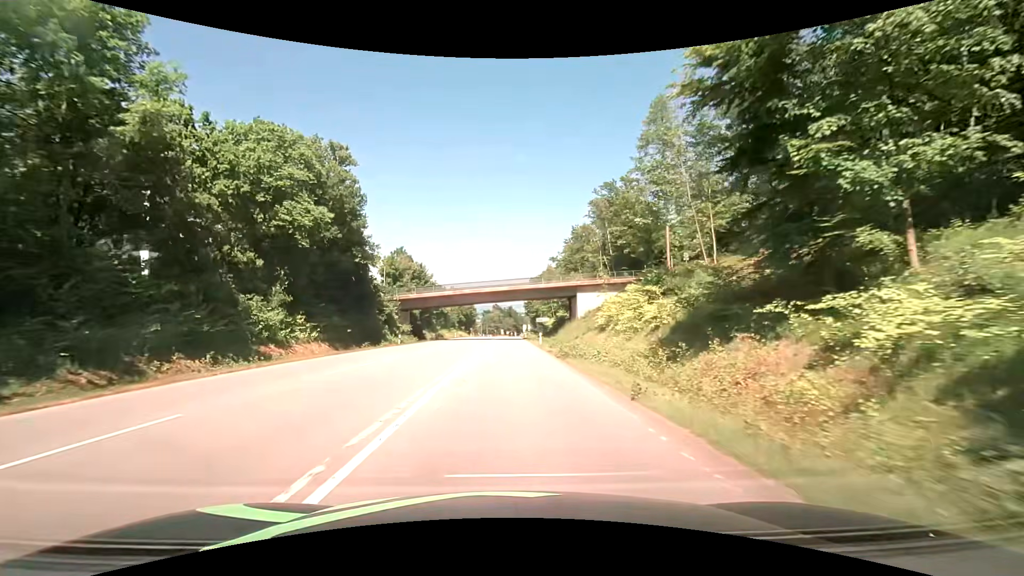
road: secondary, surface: asphalt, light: Day
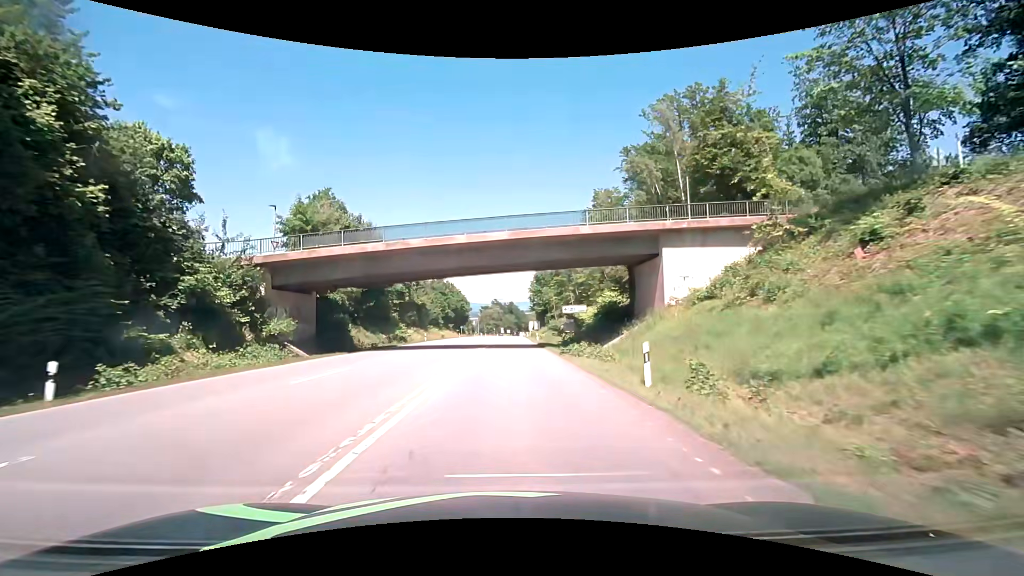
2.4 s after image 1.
(0.0, +37.0) m; 0°
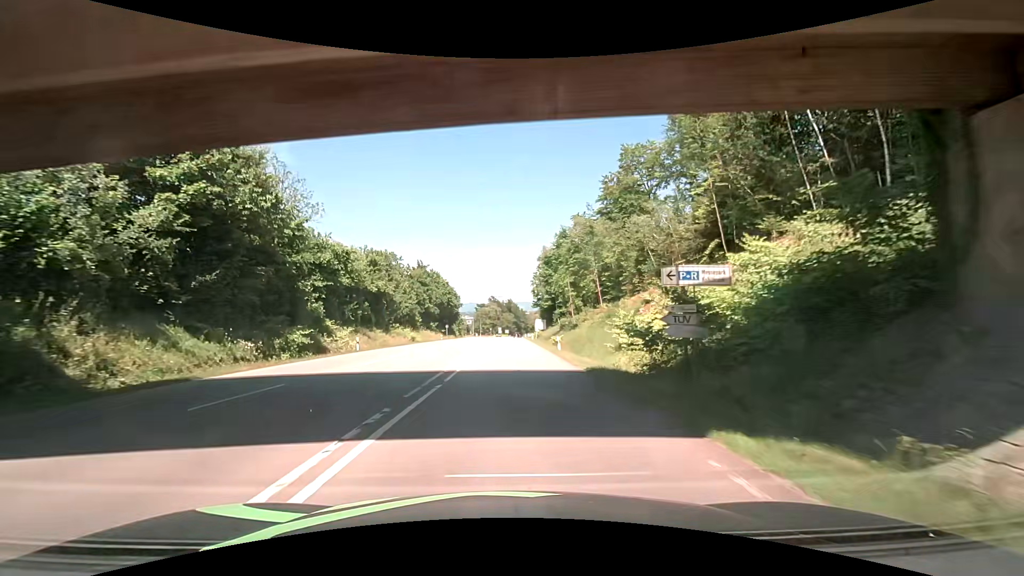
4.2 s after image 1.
(-0.1, +27.6) m; 0°
(0, +10) (0, +20) (0, +30) (0, +40) (0, +50) (0, +60) (0, +70) (0, +80) (0, +90) (0, +100) m
